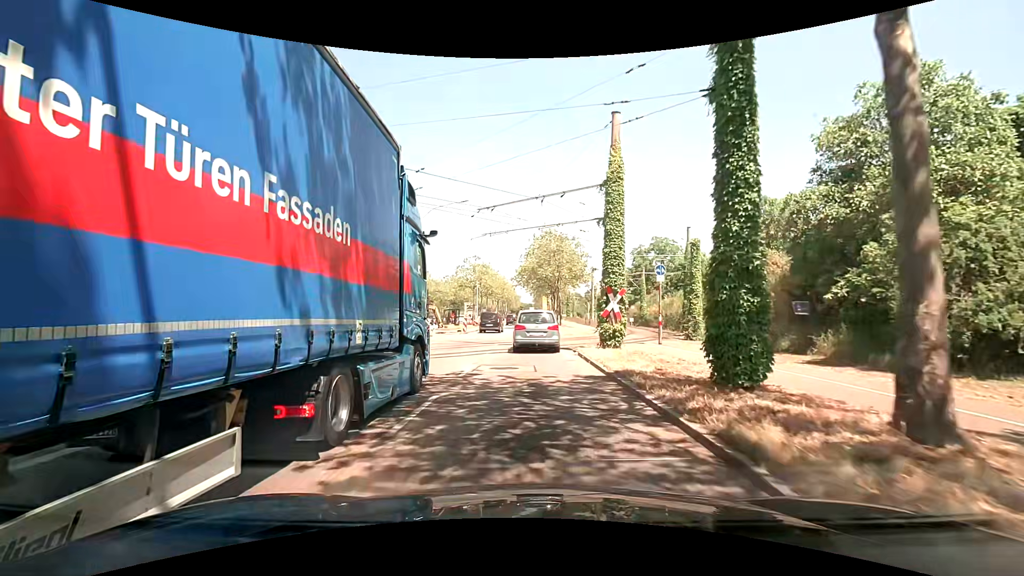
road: primary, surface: asphalt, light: Day
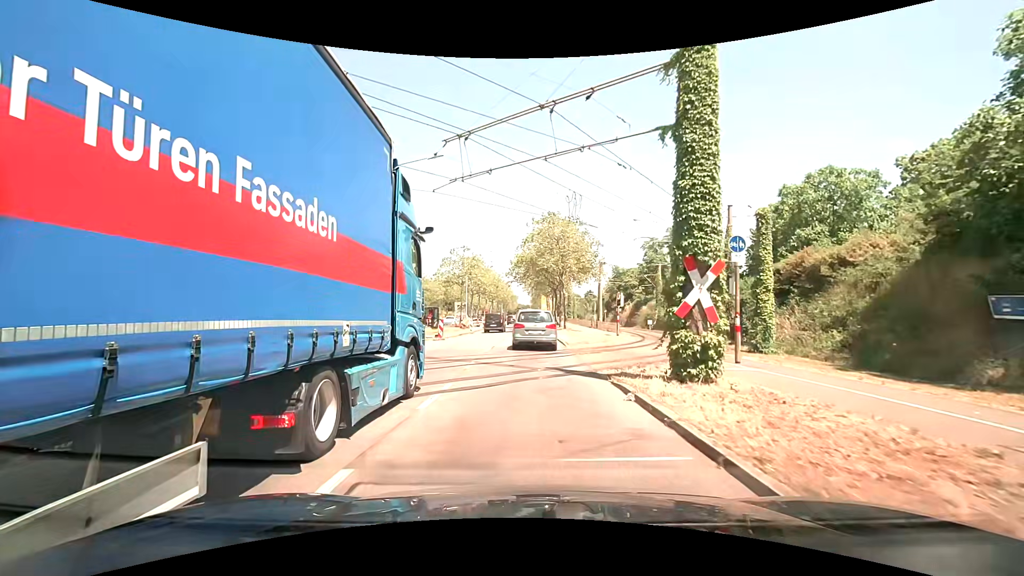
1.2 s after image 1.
(0.0, +10.2) m; 0°
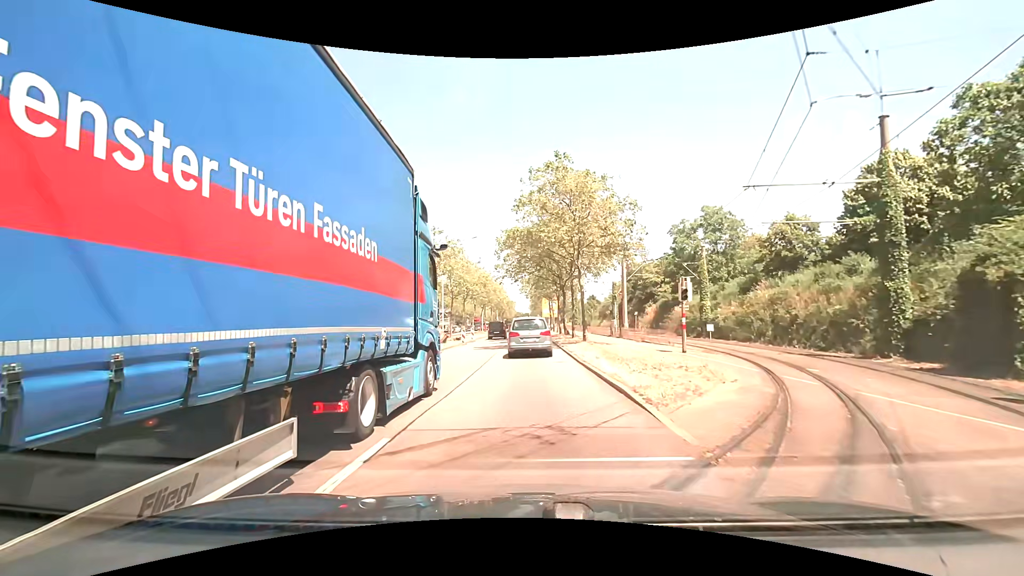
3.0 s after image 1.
(+0.2, +16.8) m; +1°
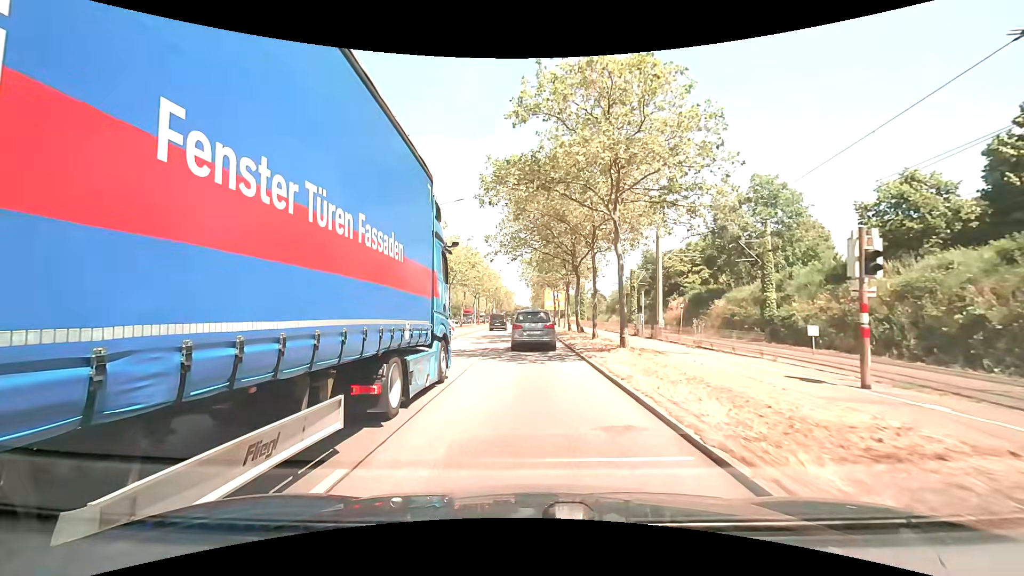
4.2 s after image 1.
(-0.1, +12.0) m; -1°
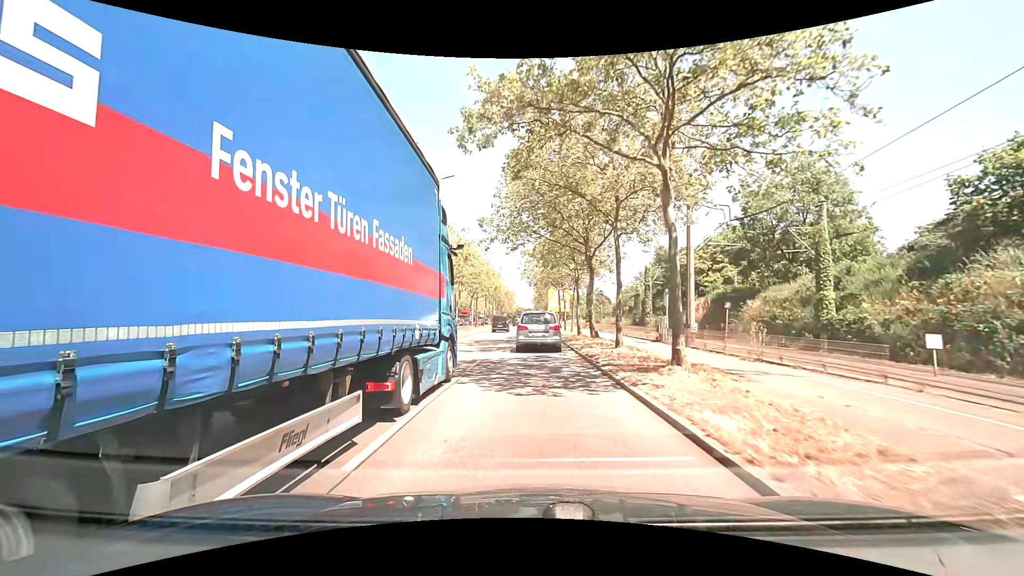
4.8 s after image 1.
(0.0, +6.1) m; 0°
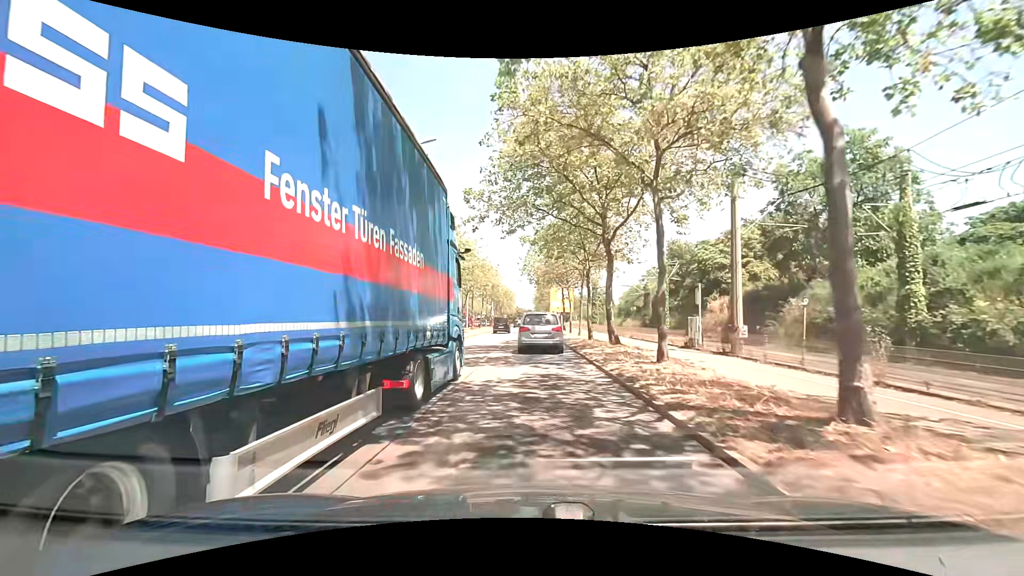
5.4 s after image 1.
(0.0, +6.2) m; 0°
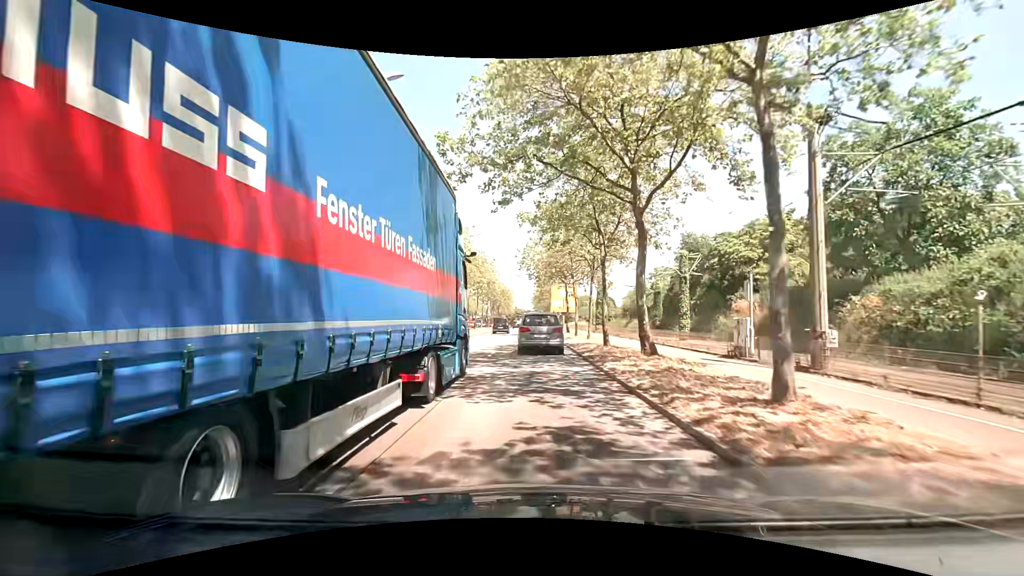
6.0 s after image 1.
(0.0, +6.2) m; 0°
